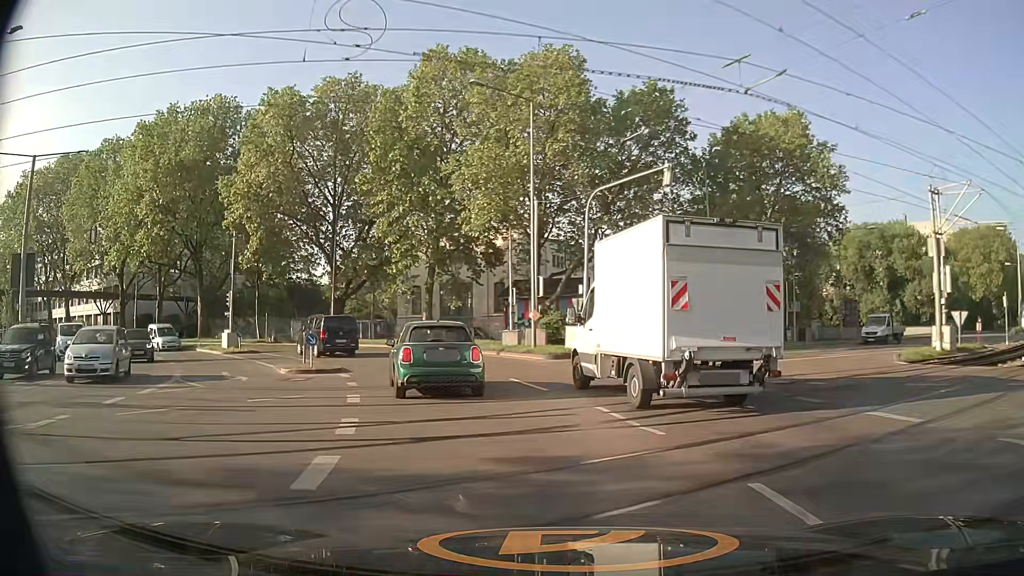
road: secondary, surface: asphalt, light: Day
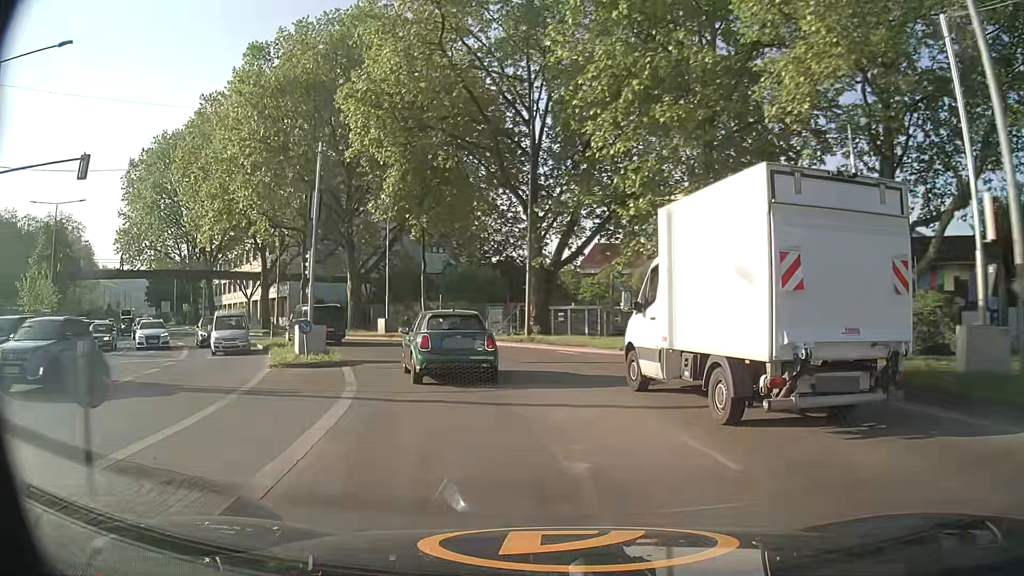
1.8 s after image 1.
(-3.7, +19.5) m; -22°
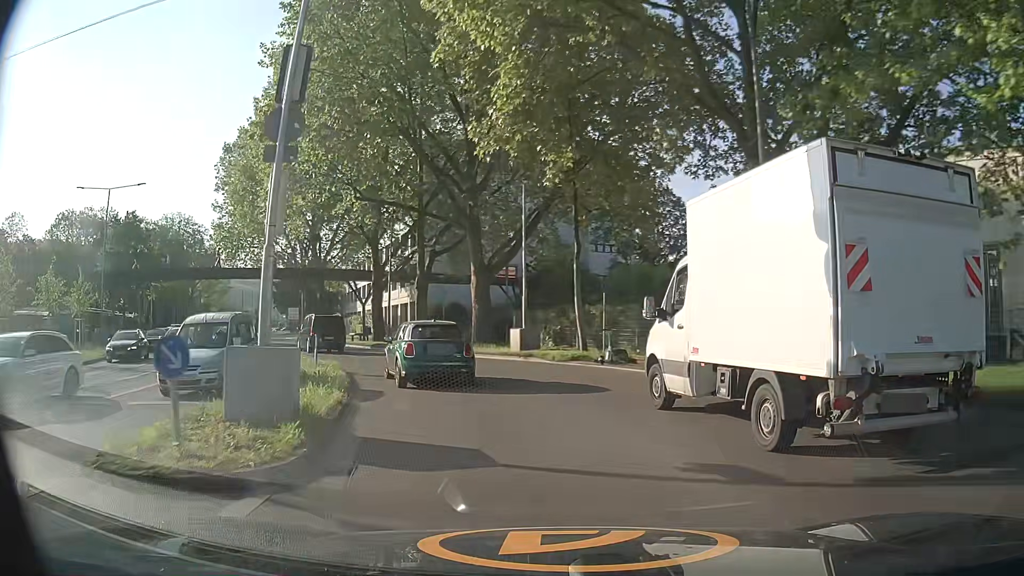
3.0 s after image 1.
(-1.6, +13.4) m; -15°
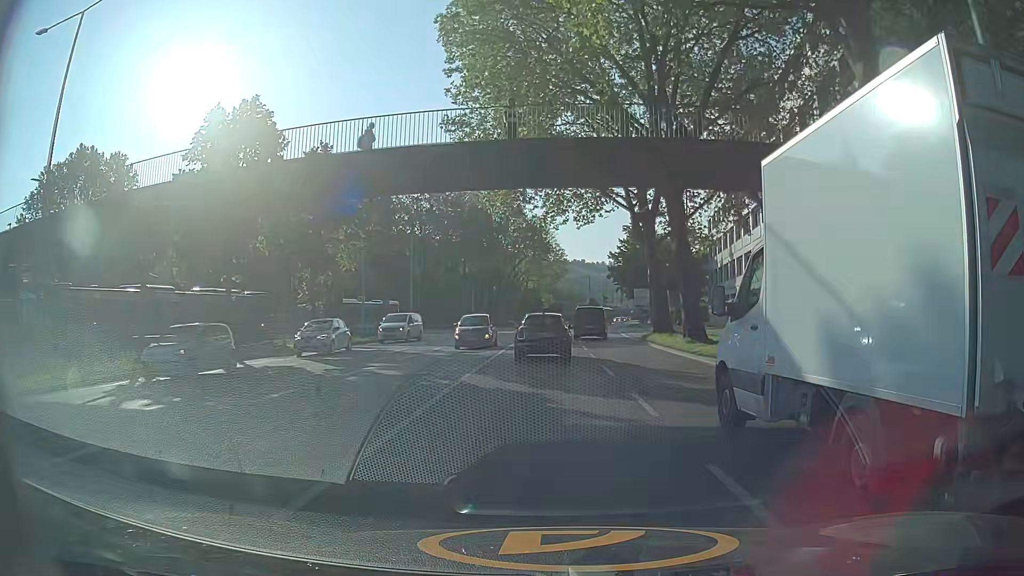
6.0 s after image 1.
(-10.8, +34.3) m; -30°
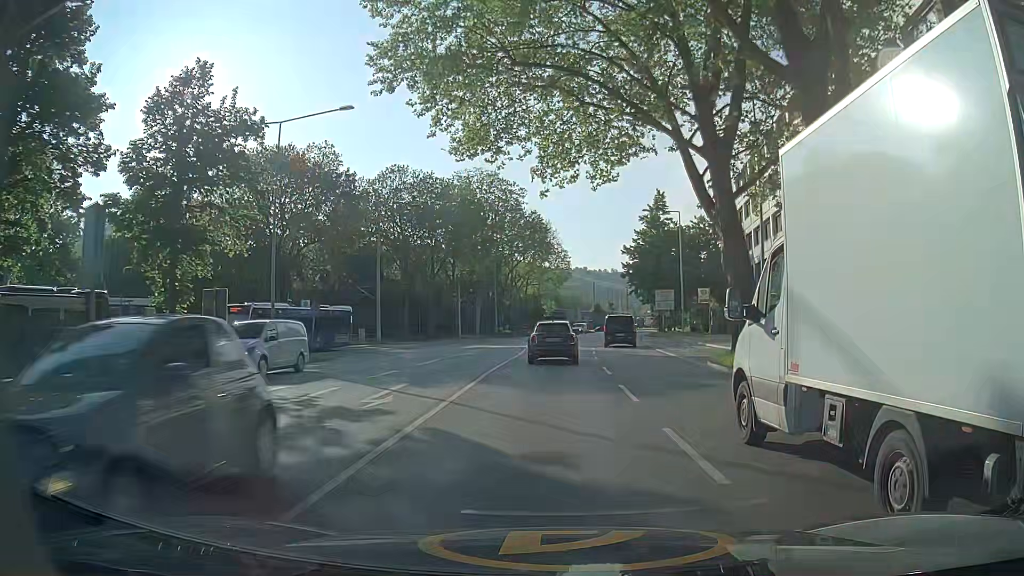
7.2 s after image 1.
(-0.1, +15.9) m; 0°
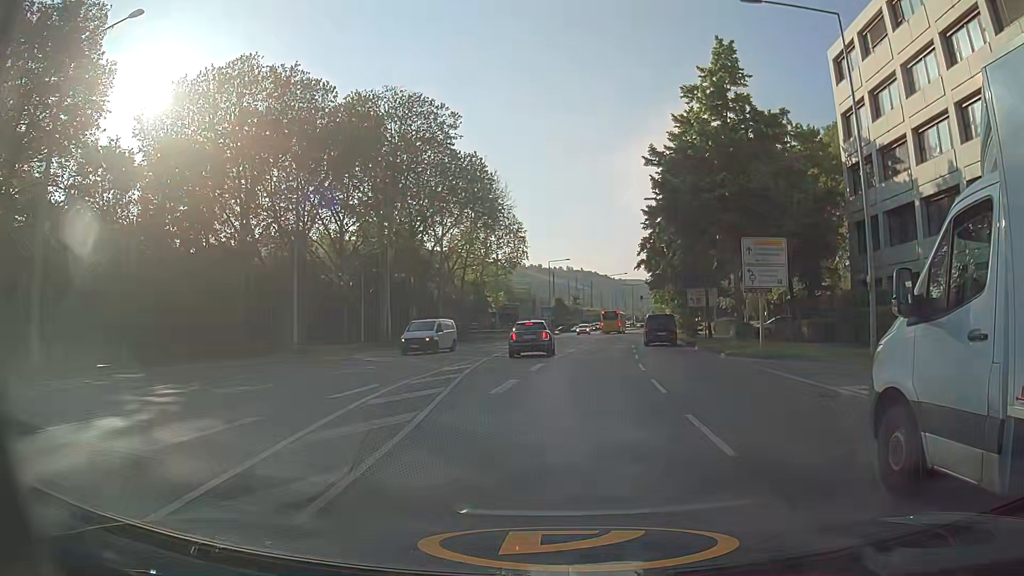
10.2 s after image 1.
(+0.7, +41.9) m; +4°
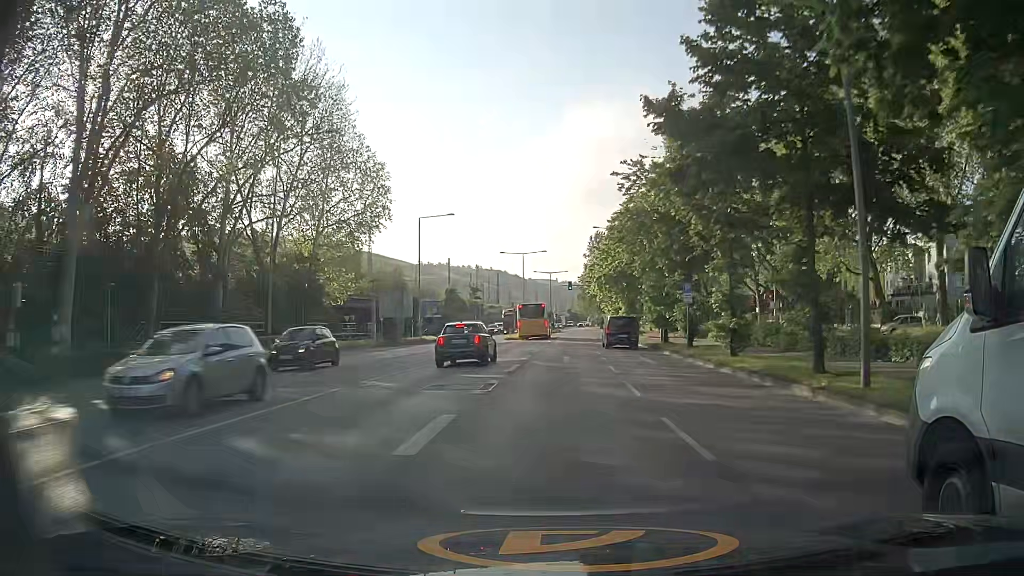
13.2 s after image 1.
(+2.8, +42.6) m; +7°
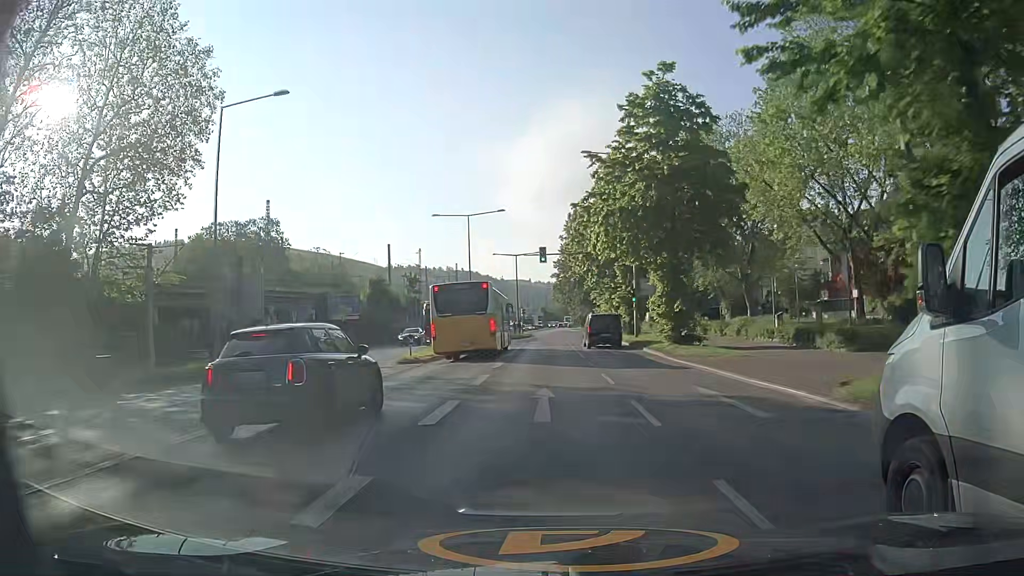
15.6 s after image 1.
(+0.8, +34.7) m; +2°
(0, +10) (0, +20) (0, +30) (0, +40) (-1, +50) (-1, +60) (-1, +70) (-1, +80) (-2, +90) (-2, +100) m
